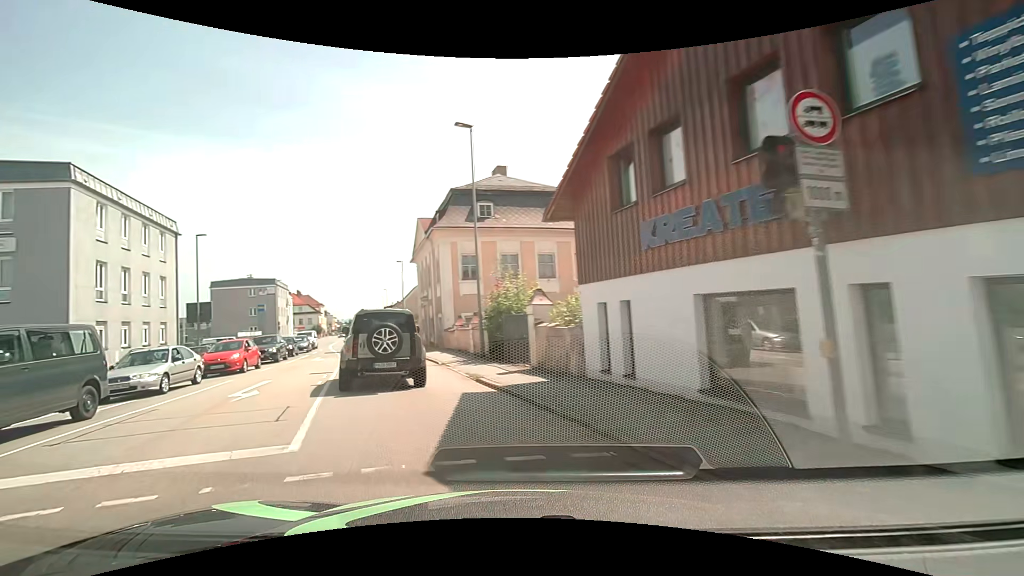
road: tertiary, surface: asphalt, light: Day
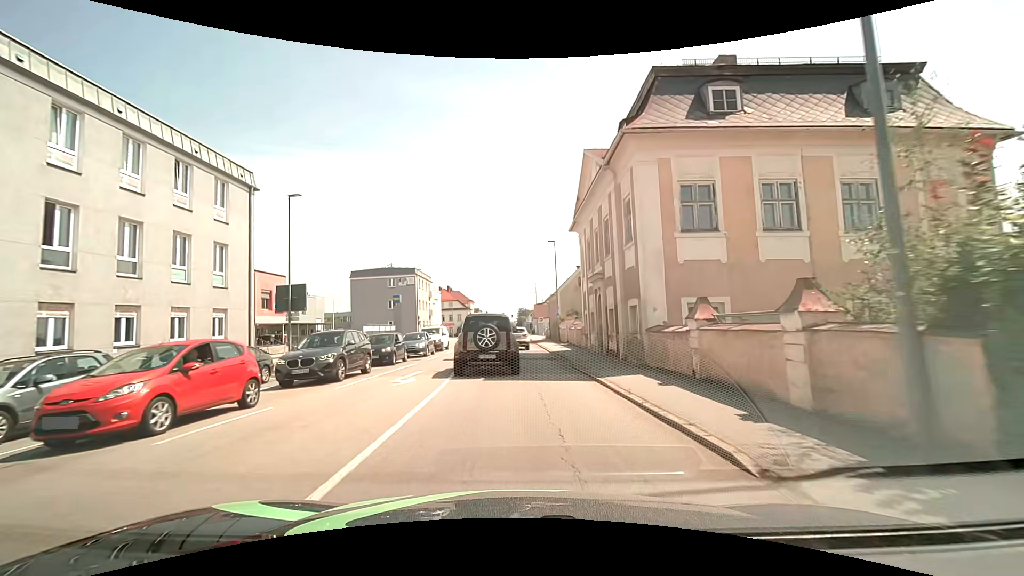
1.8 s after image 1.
(-3.9, +15.2) m; -19°
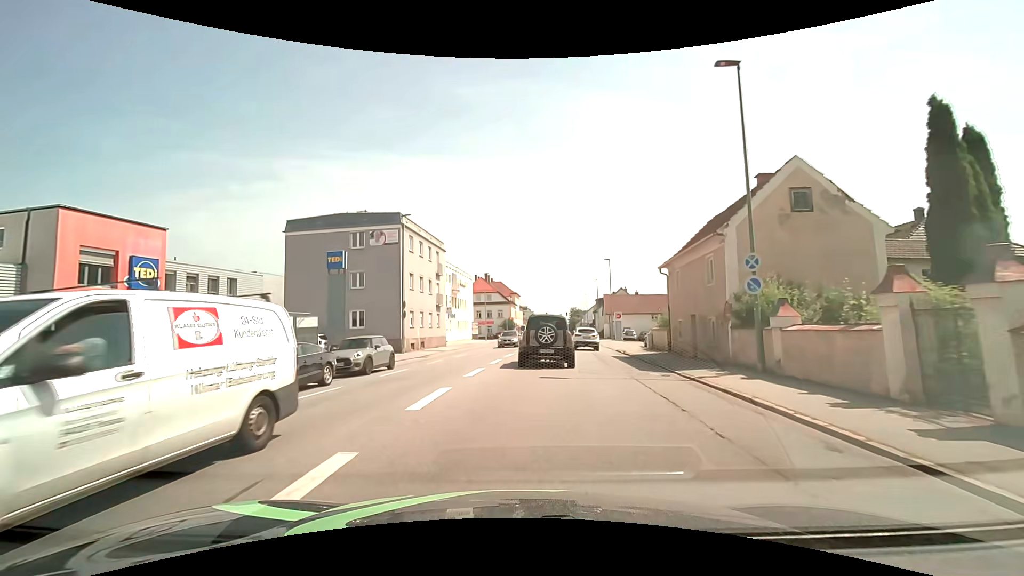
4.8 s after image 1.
(-1.7, +33.6) m; -6°
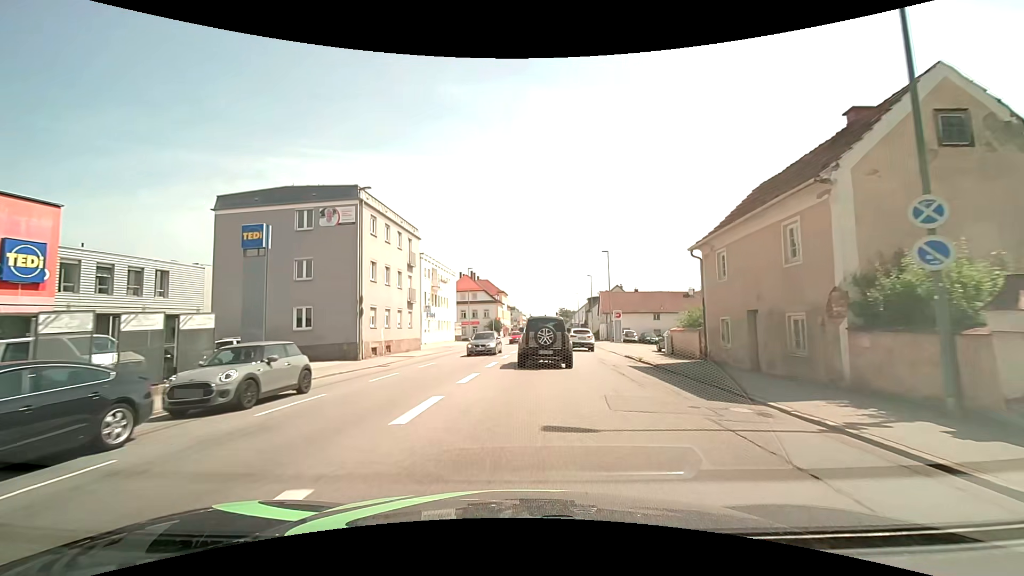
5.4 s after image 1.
(+0.1, +7.2) m; +1°
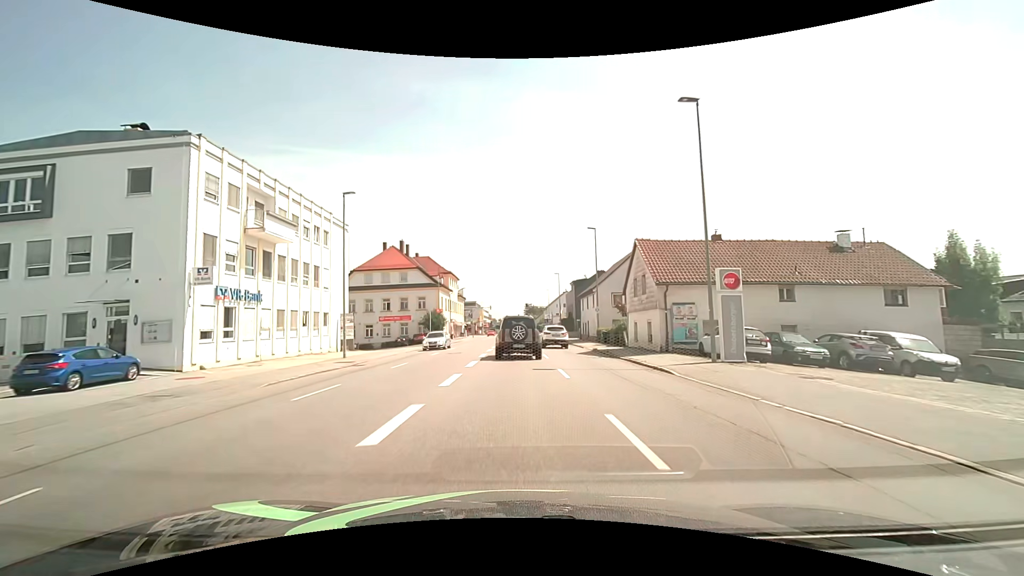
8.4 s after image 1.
(+1.9, +37.2) m; +4°
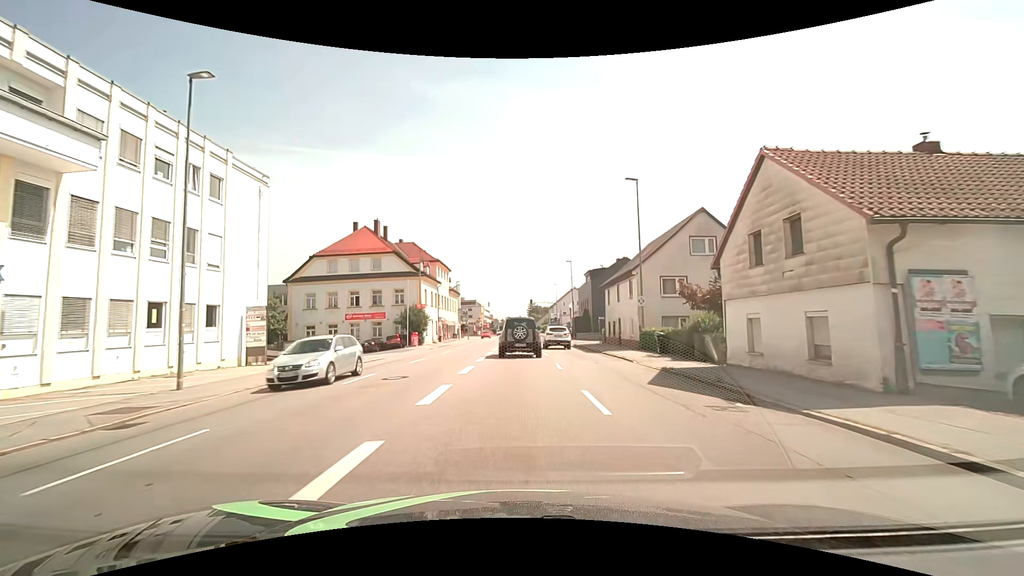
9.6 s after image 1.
(+0.1, +15.0) m; 0°
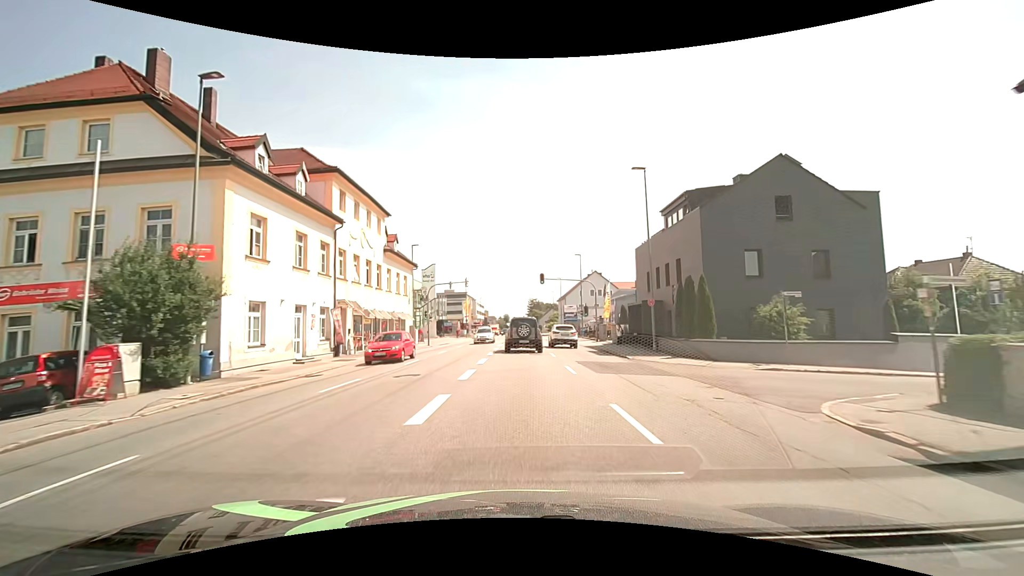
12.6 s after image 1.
(-0.1, +38.1) m; 0°
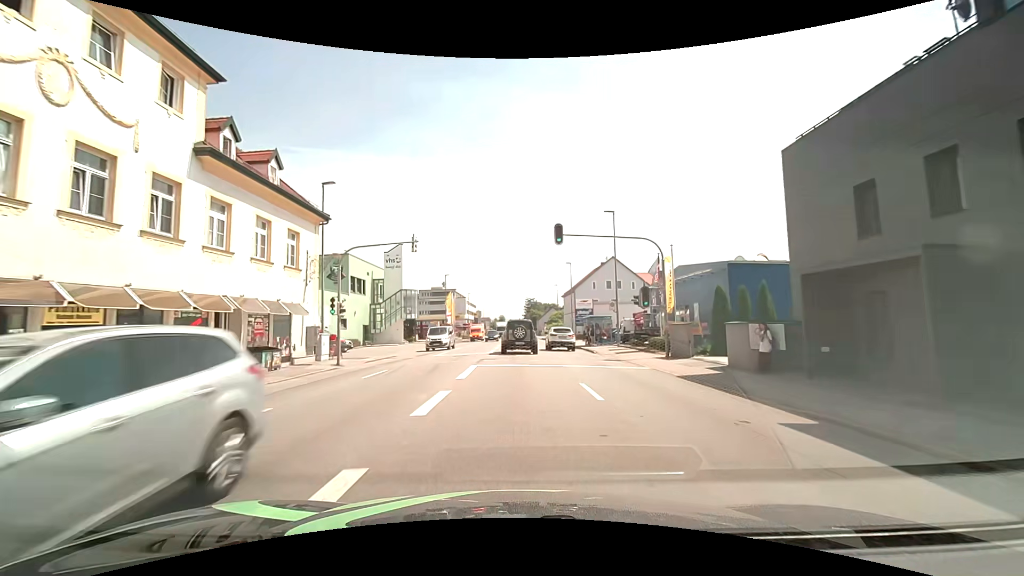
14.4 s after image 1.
(+0.2, +23.2) m; +1°
(0, +10) (0, +20) (0, +30) (0, +40) (0, +50) (0, +60) (0, +70) (0, +80) (0, +90) (0, +100) m
